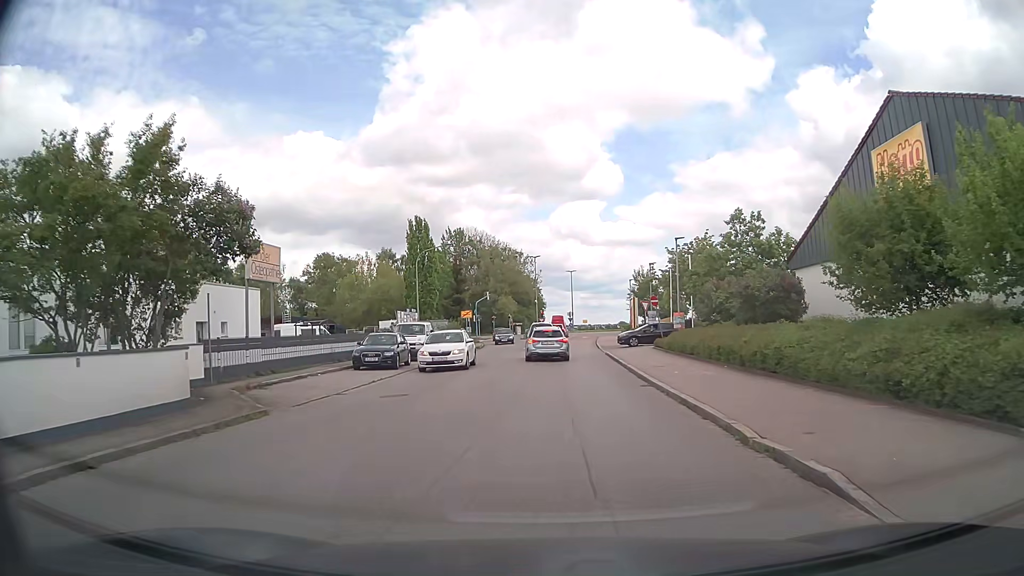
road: residential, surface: asphalt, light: Day
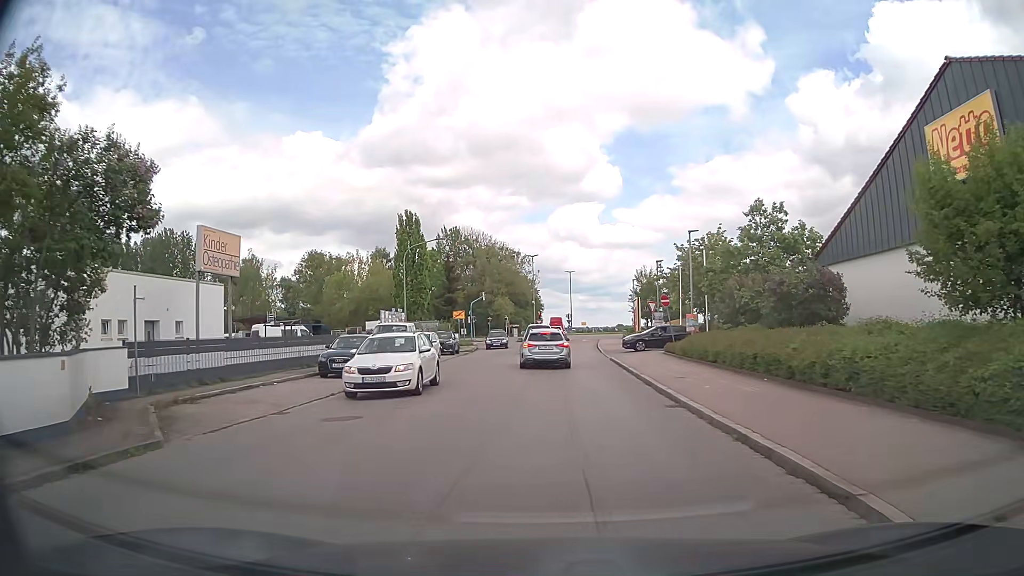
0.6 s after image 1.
(0.0, +3.8) m; 0°
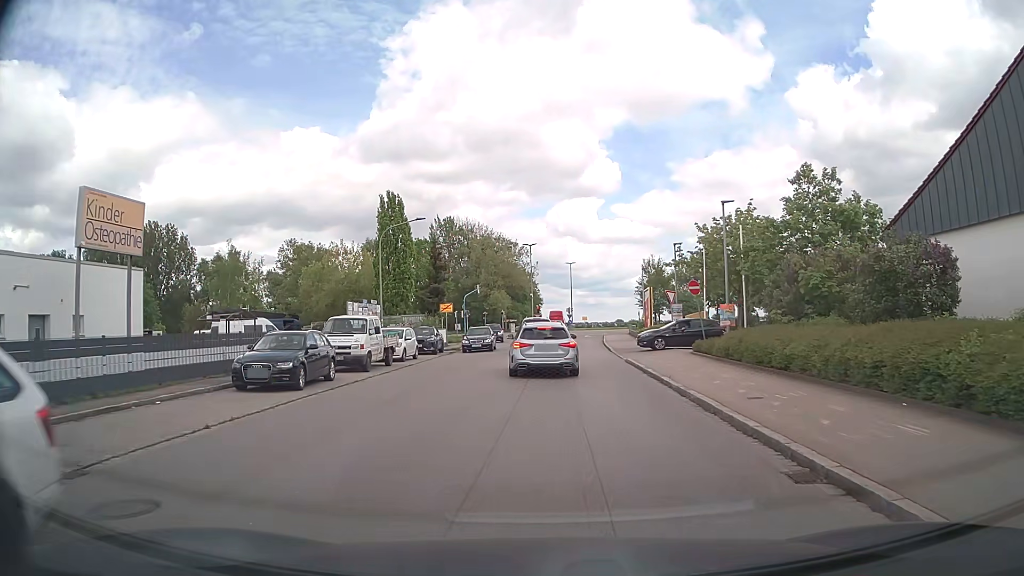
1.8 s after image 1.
(0.0, +6.4) m; 0°
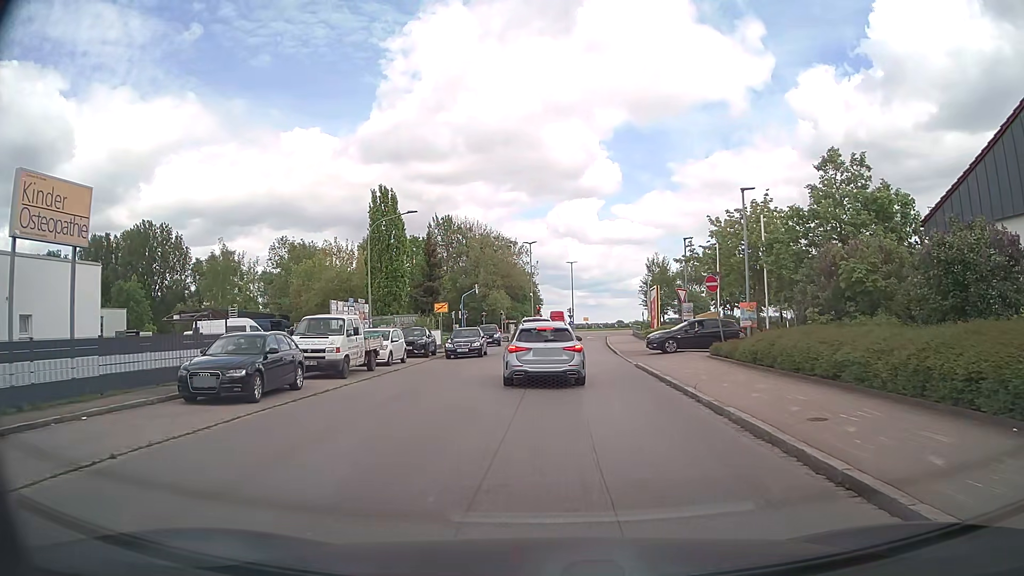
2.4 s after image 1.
(0.0, +2.6) m; 0°
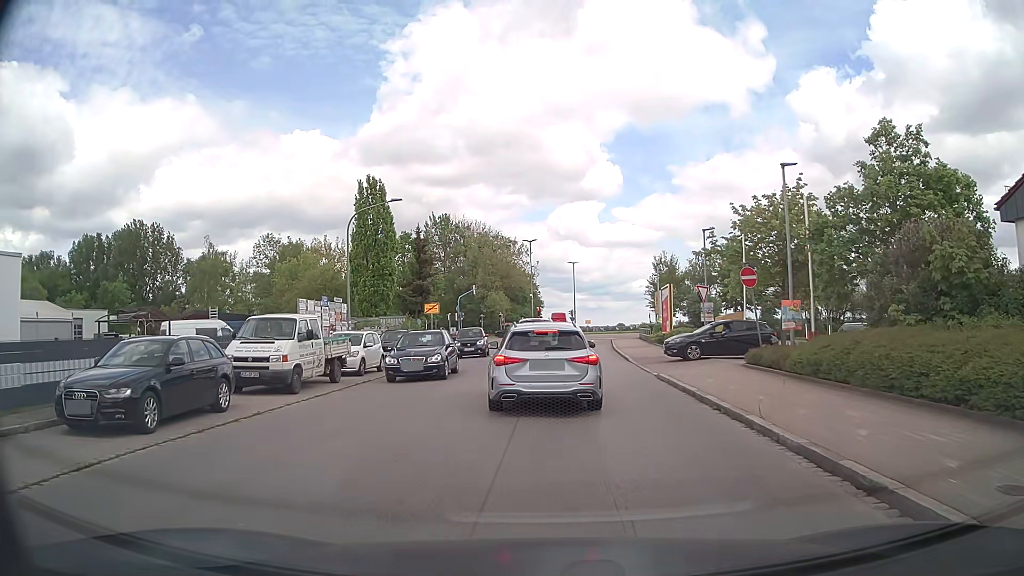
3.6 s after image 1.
(0.0, +4.0) m; +1°
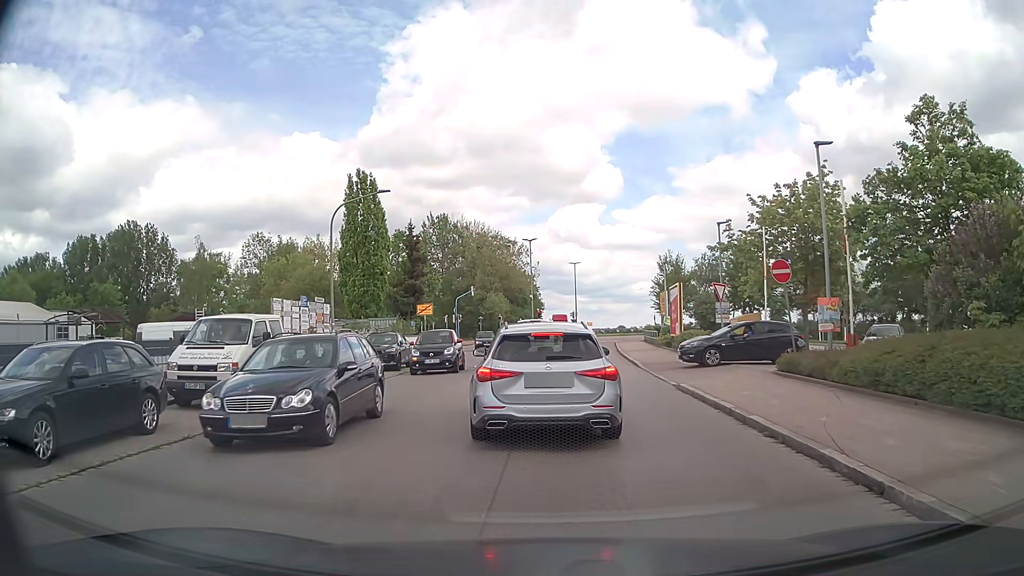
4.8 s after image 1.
(0.0, +2.6) m; -1°
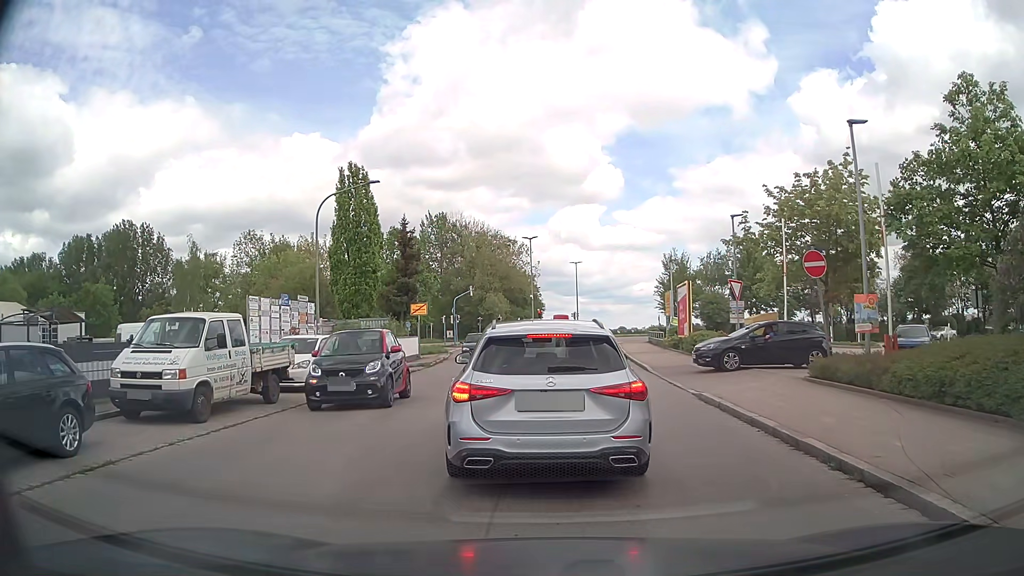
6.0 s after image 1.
(0.0, +2.1) m; 0°
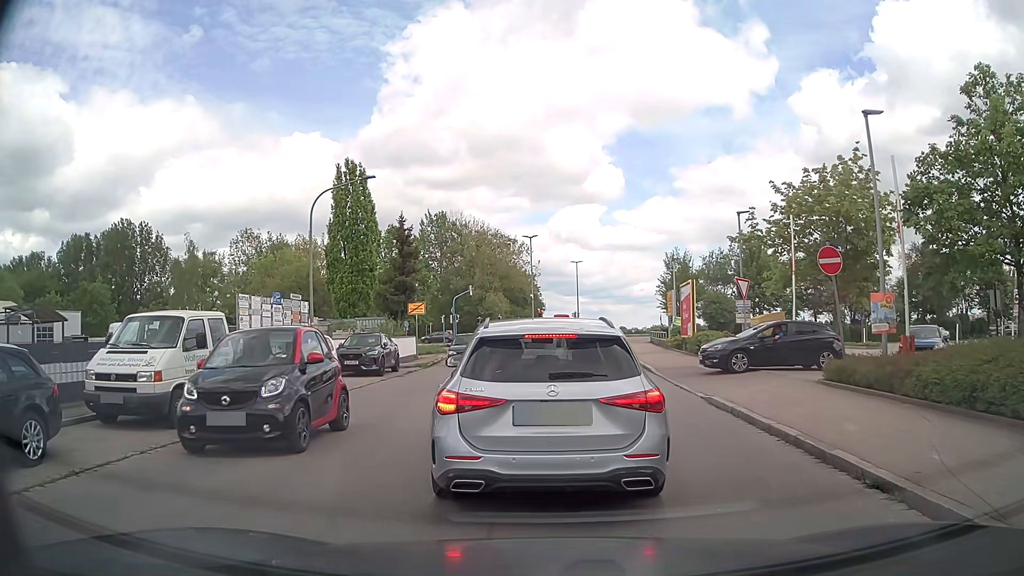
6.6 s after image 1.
(0.0, +0.7) m; +1°
(0, +10) (0, +20) (0, +30) (0, +40) (0, +50) (+1, +60) (+2, +70) (-1, +80) (-8, +86) (-18, +88) m
